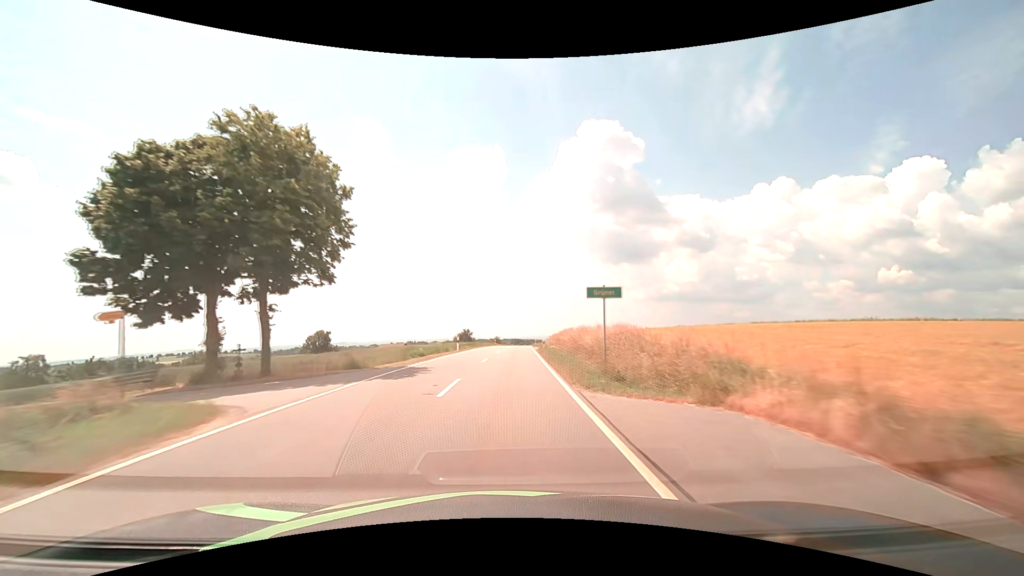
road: tertiary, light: Day
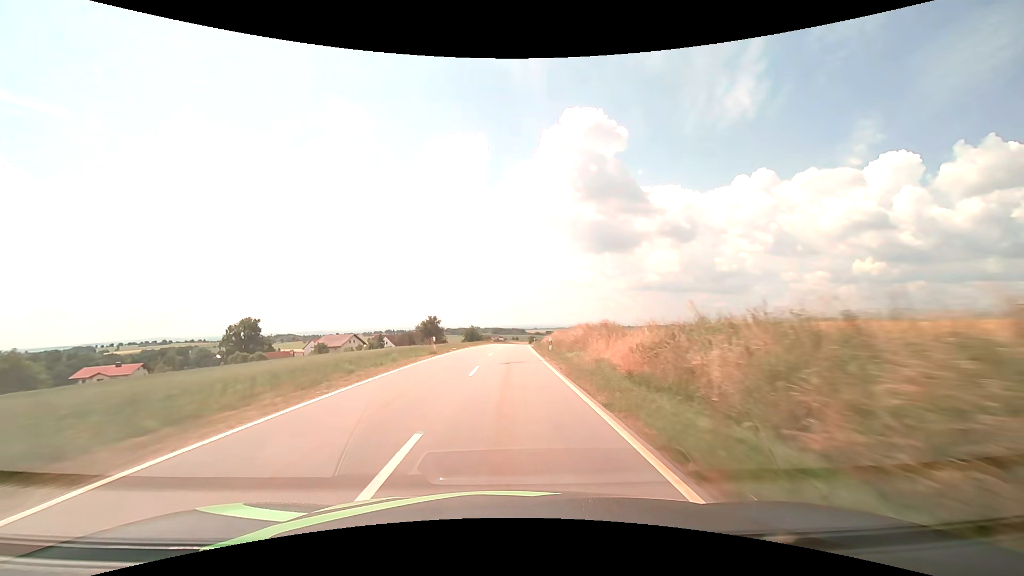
(+1.3, +56.2) m; +2°
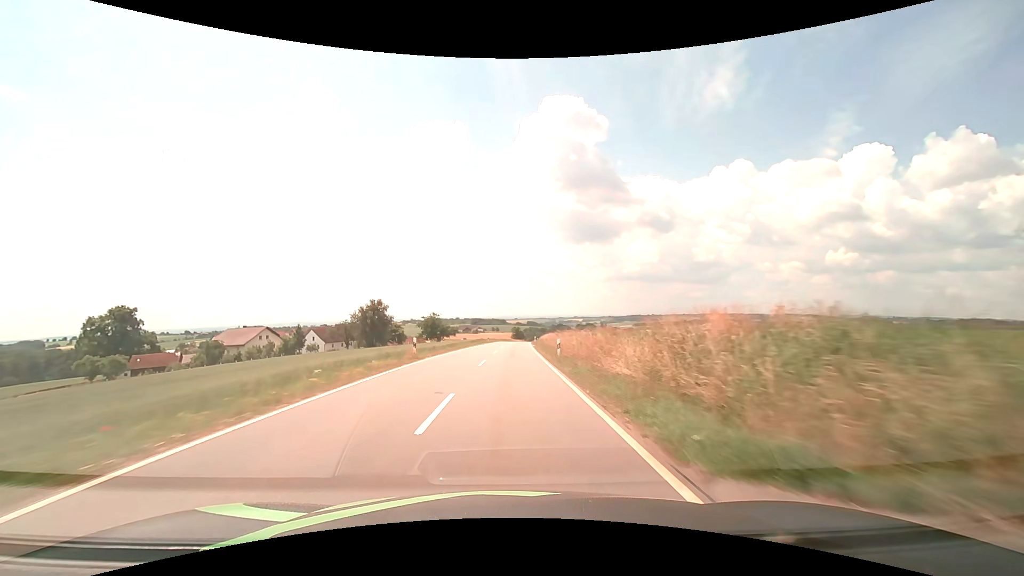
(+0.9, +57.0) m; +2°
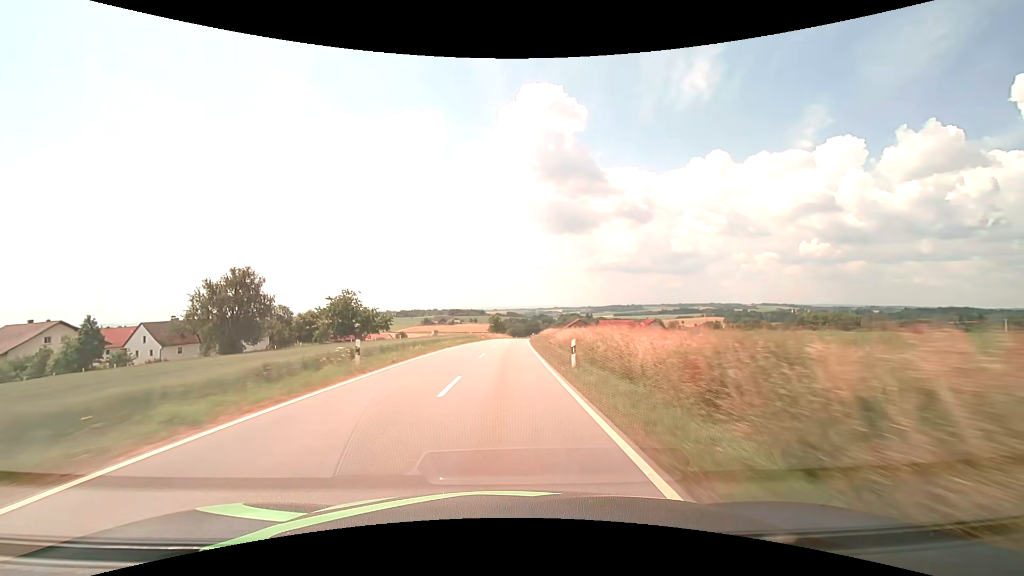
(+1.4, +57.4) m; +2°
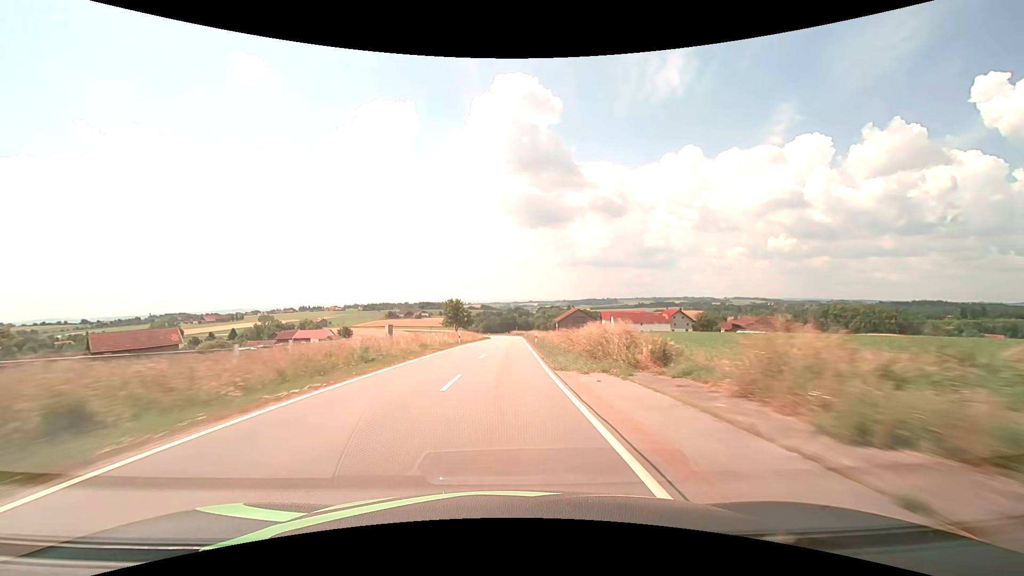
(+1.5, +71.7) m; +3°
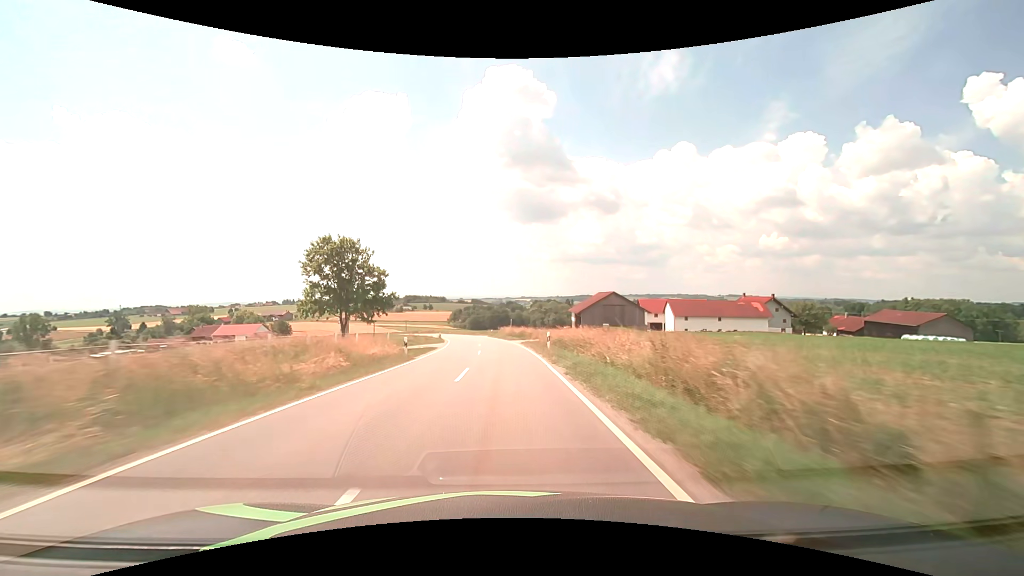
(+1.1, +71.1) m; +1°
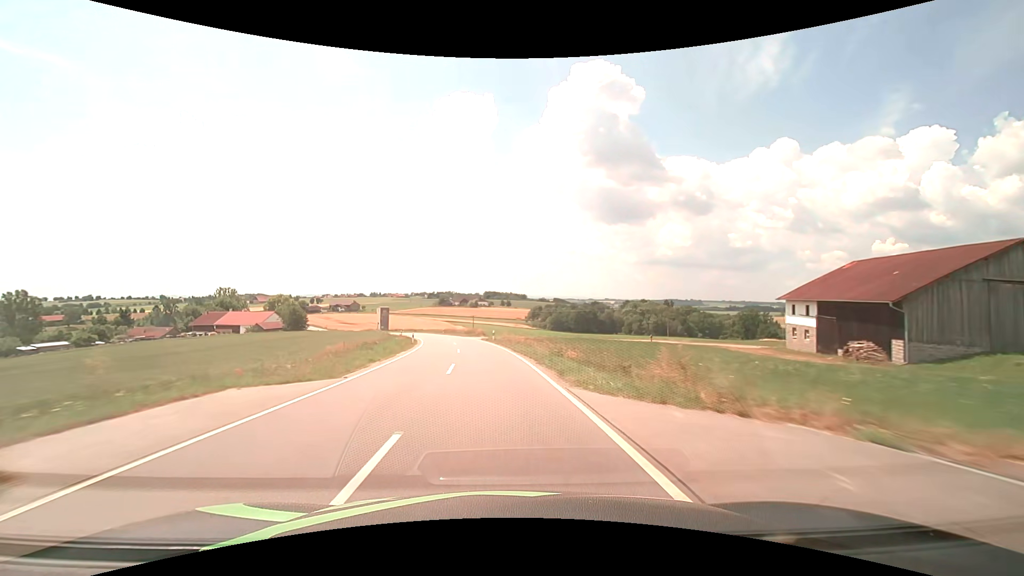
(-4.3, +70.7) m; -9°
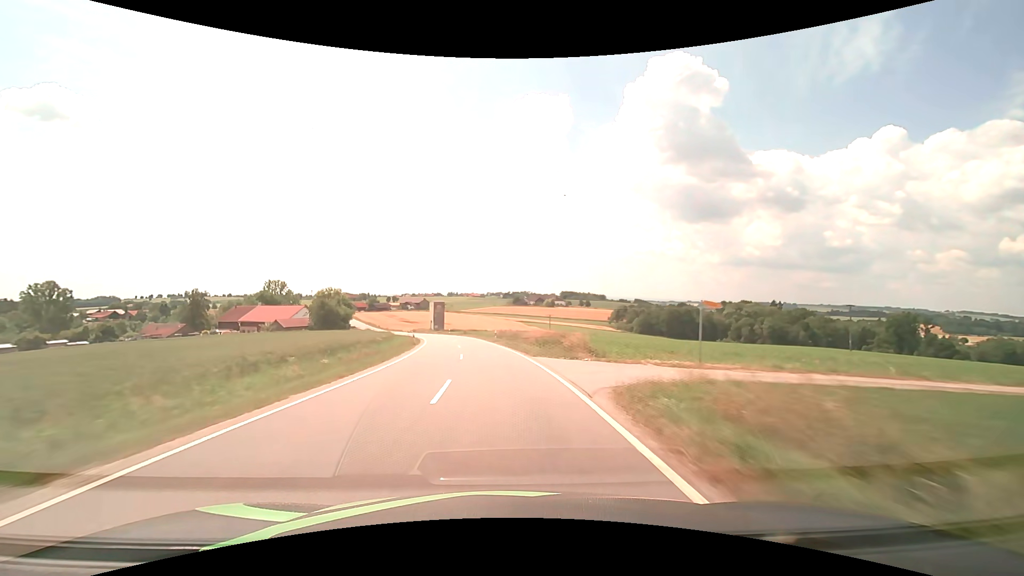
(-3.2, +42.3) m; -9°
(0, +10) (-1, +20) (-1, +30) (-3, +40) (-4, +50) (-6, +60) (-8, +69) (-11, +79) (-13, +89) (-16, +98) m
